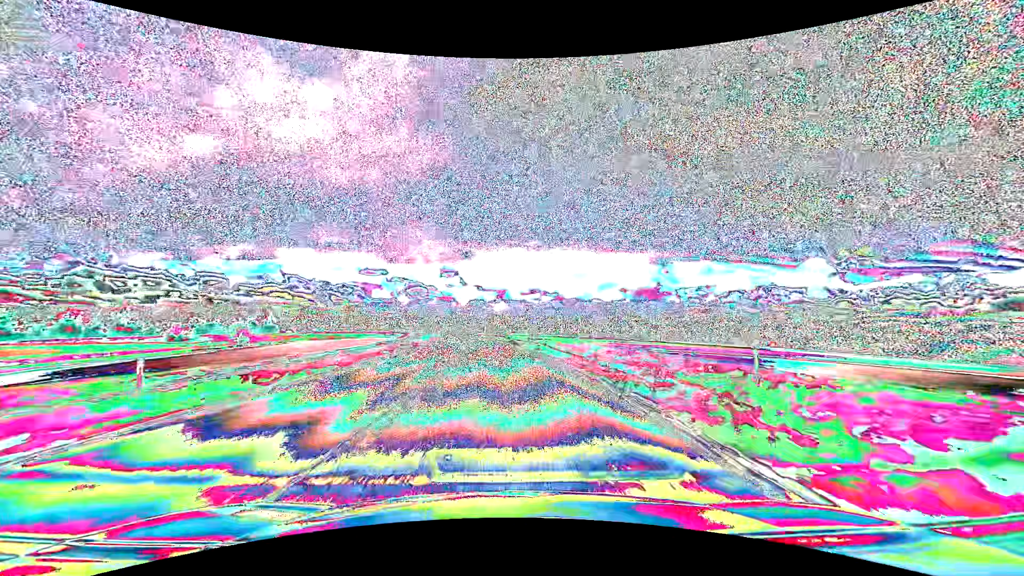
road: primary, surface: asphalt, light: Day
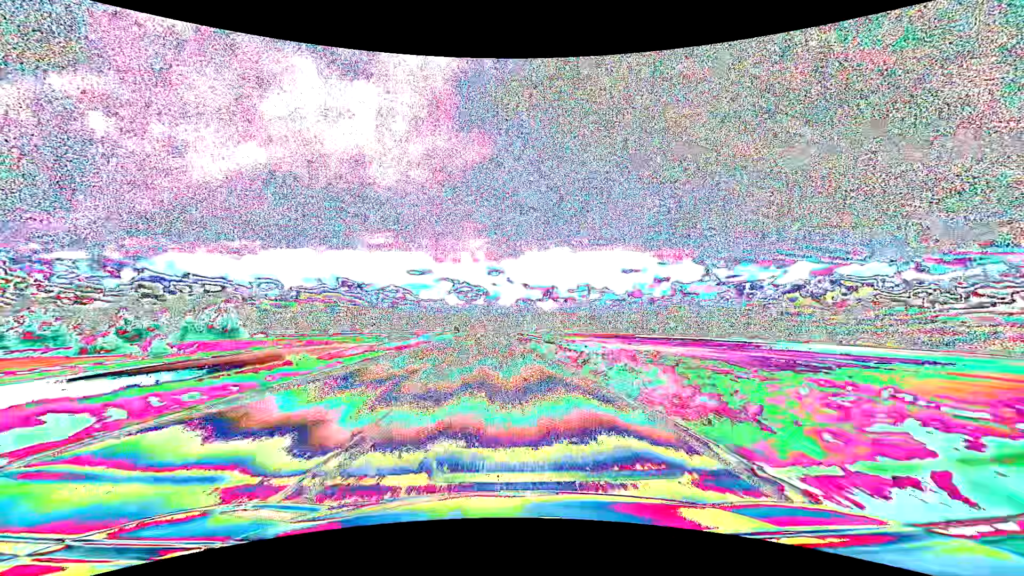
(-3.2, +63.1) m; -5°
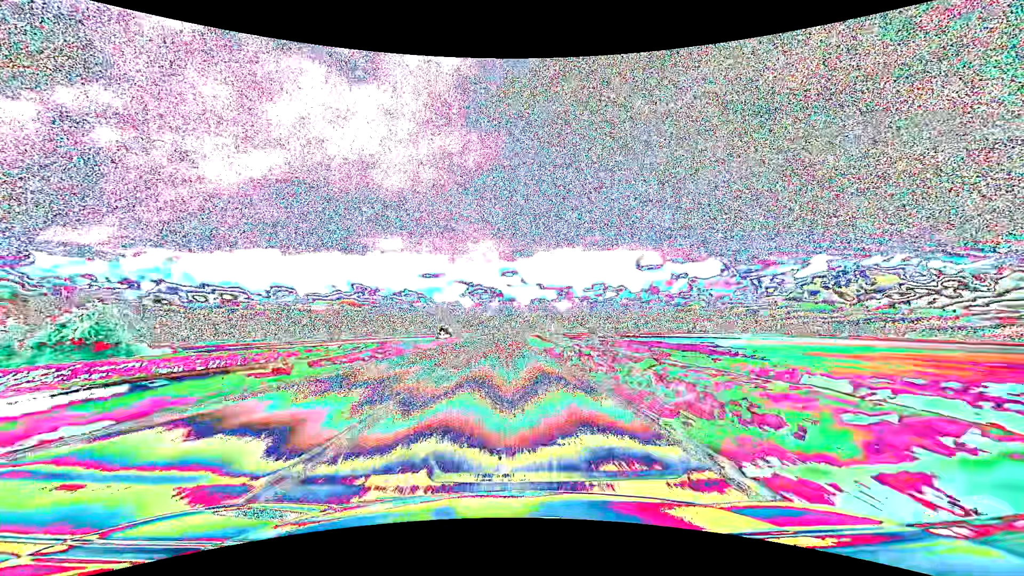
(-0.8, +47.5) m; -2°
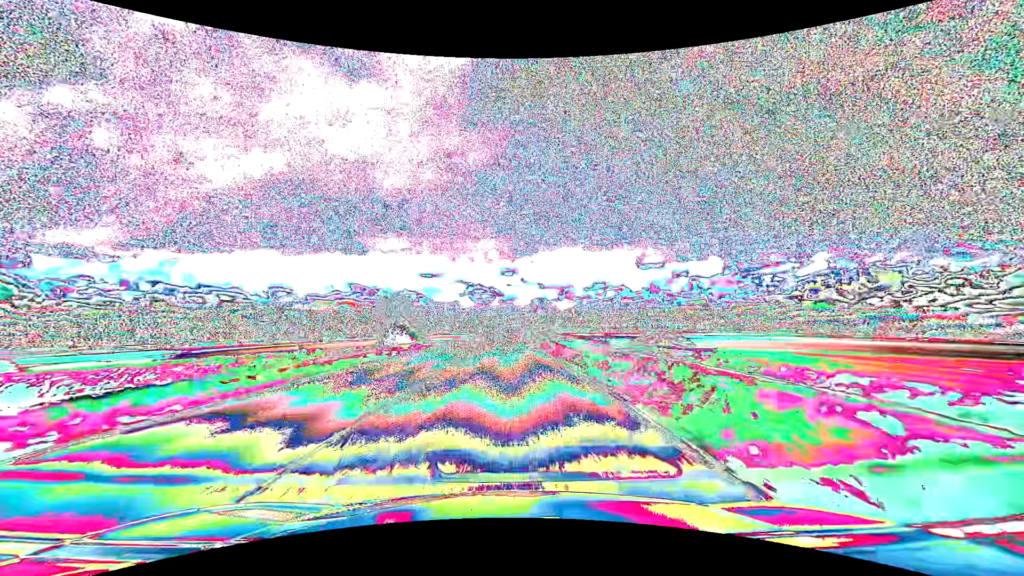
(0.0, +31.7) m; 0°
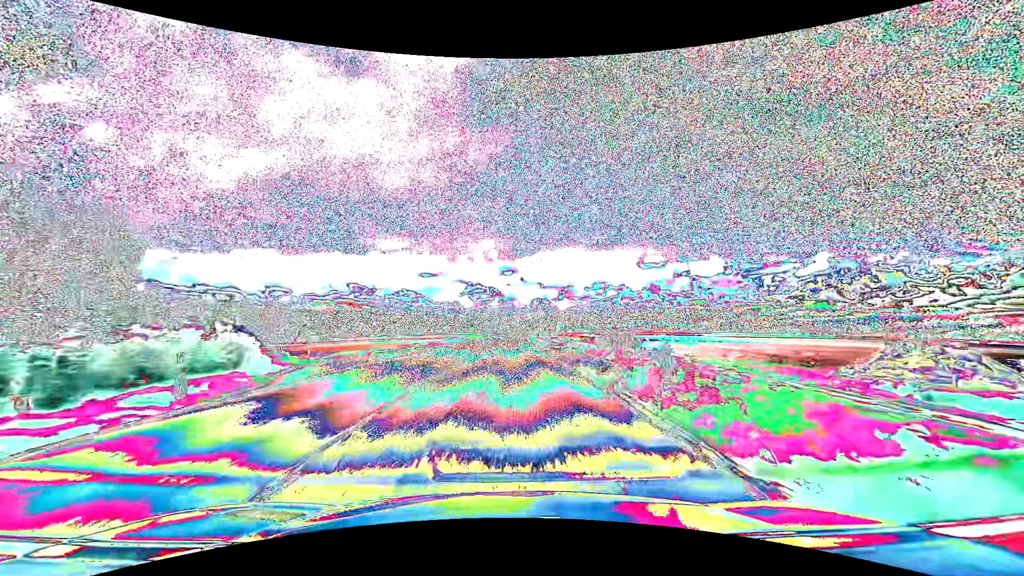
(0.0, +31.7) m; 0°
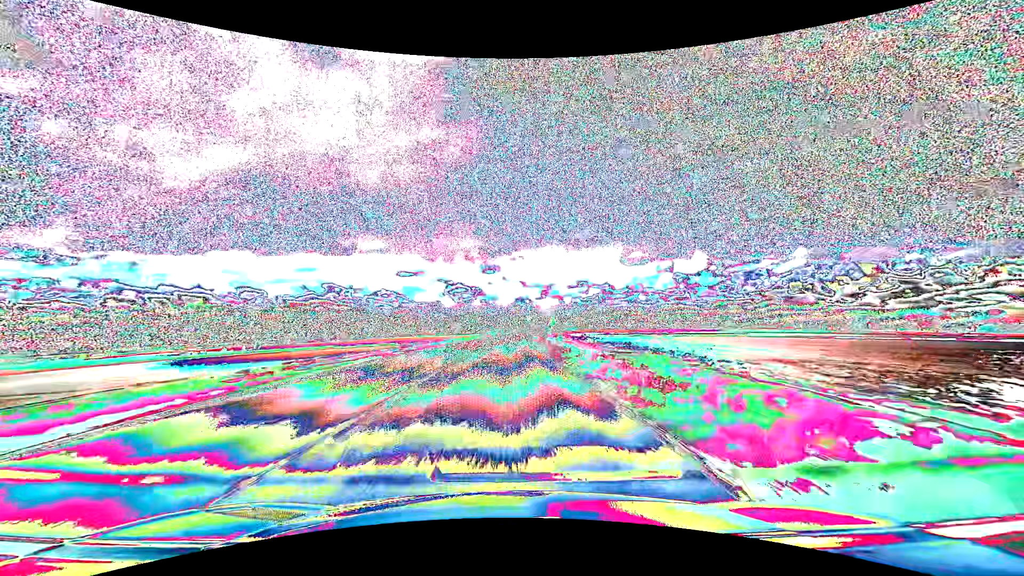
(+1.4, +79.2) m; +2°
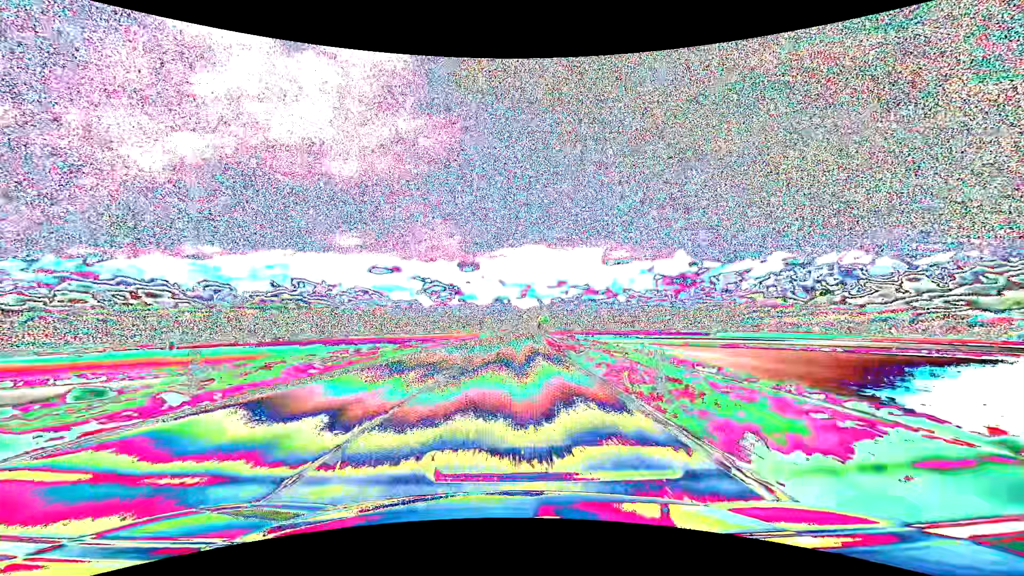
(+1.3, +79.2) m; +2°
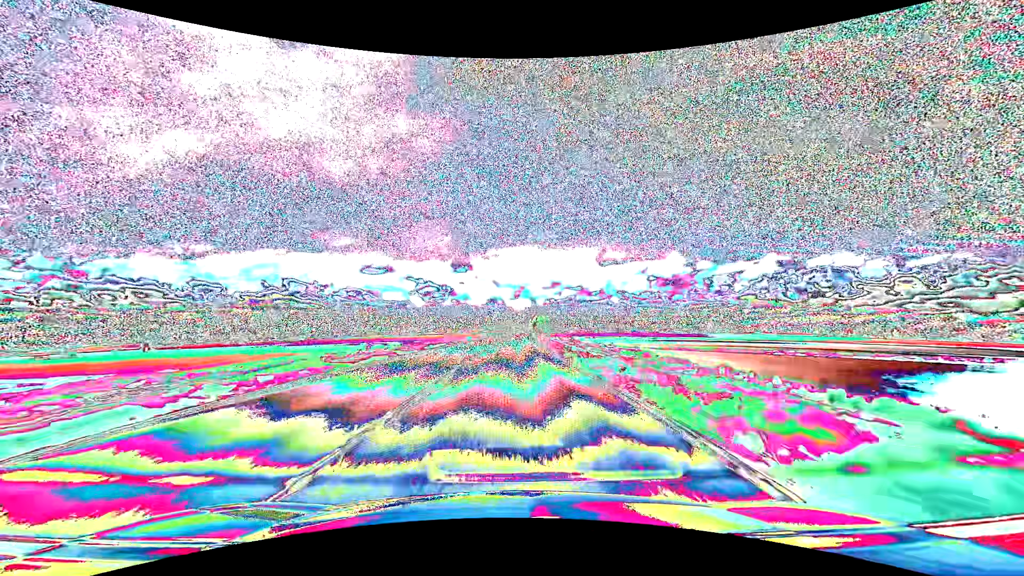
(+0.1, +15.8) m; +1°
(0, +10) (0, +20) (0, +30) (+1, +40) (+1, +50) (+1, +60) (+2, +70) (+2, +80) (+2, +90) (+3, +100) m
